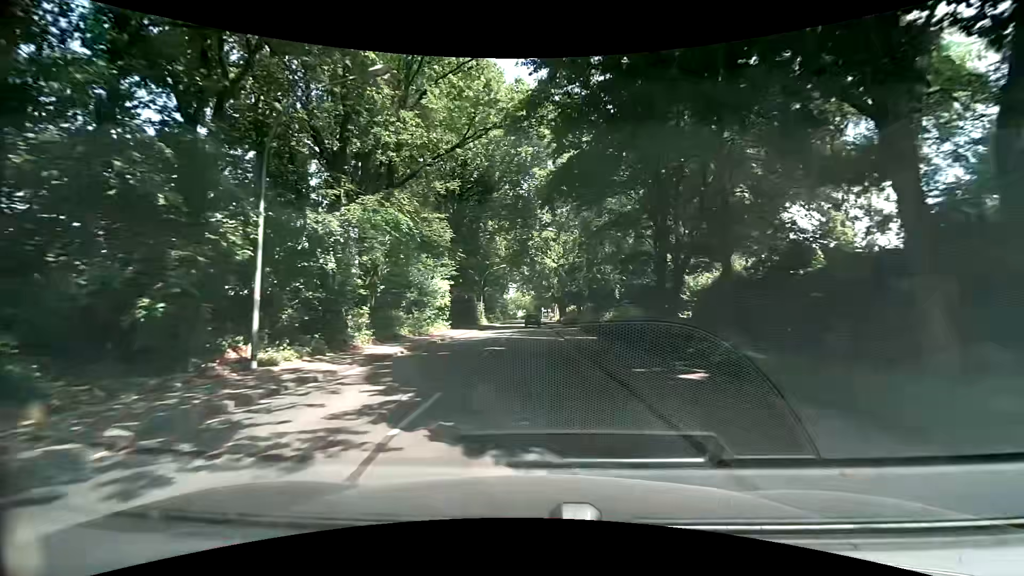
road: tertiary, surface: asphalt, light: Day
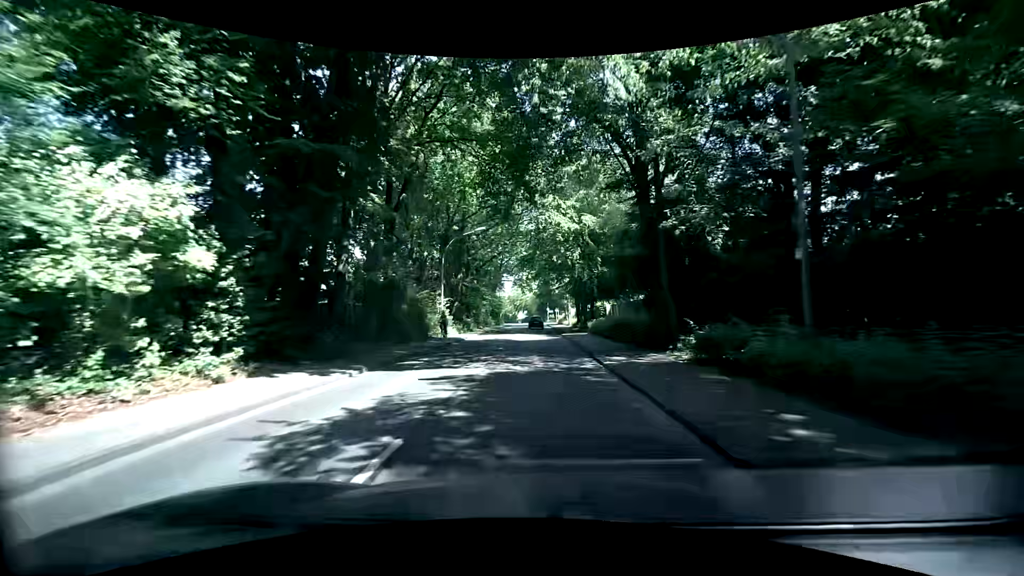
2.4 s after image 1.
(-0.3, +30.2) m; -1°
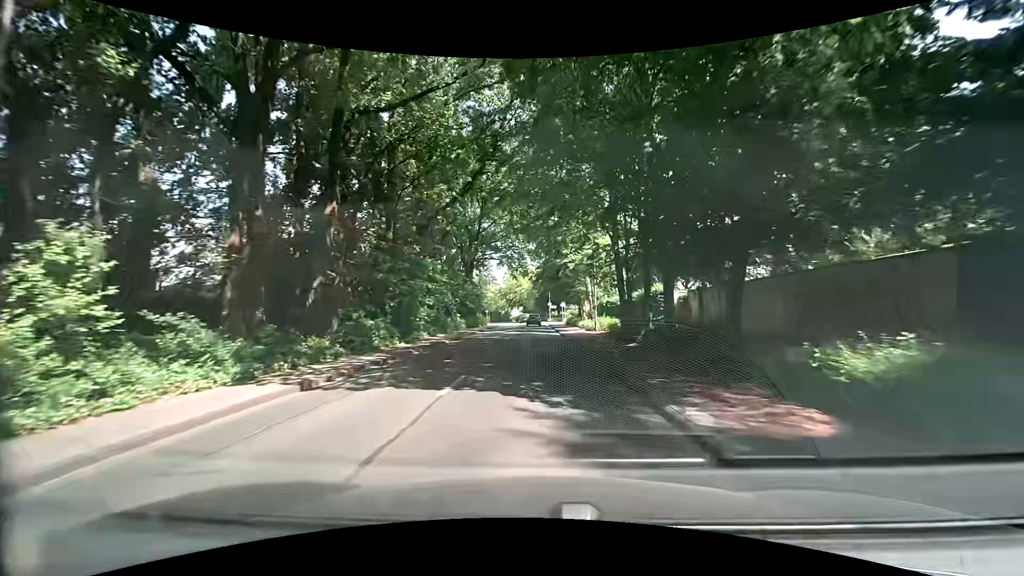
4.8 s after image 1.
(+0.4, +30.4) m; 0°
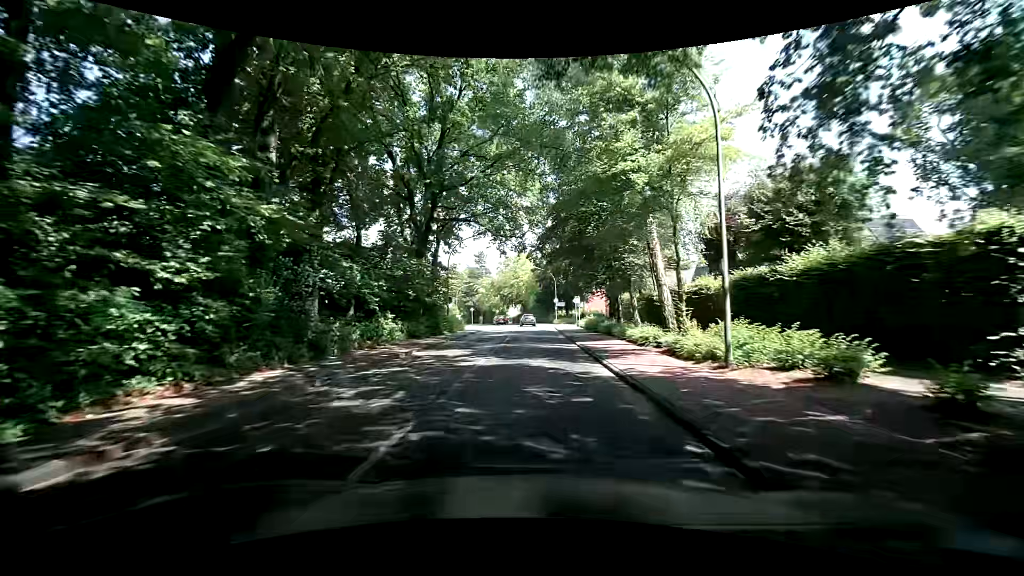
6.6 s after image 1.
(+0.2, +22.8) m; 0°
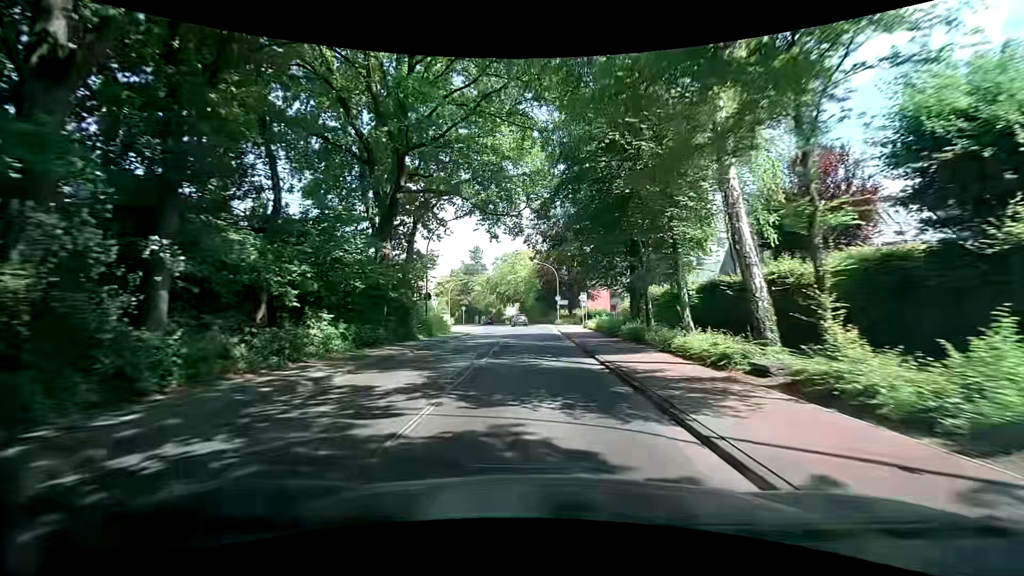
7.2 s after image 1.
(0.0, +7.6) m; 0°
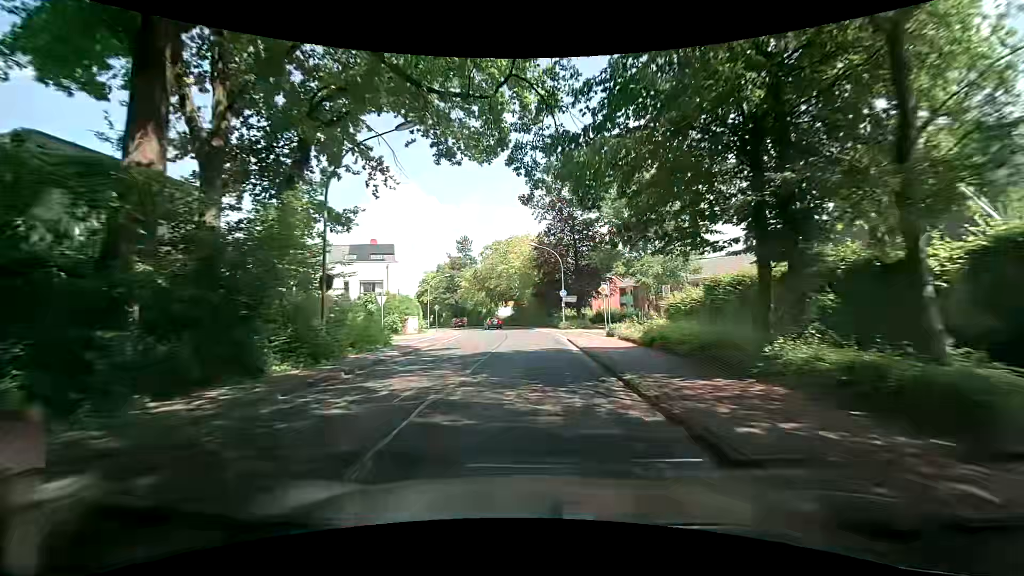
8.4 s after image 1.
(-0.1, +15.2) m; 0°
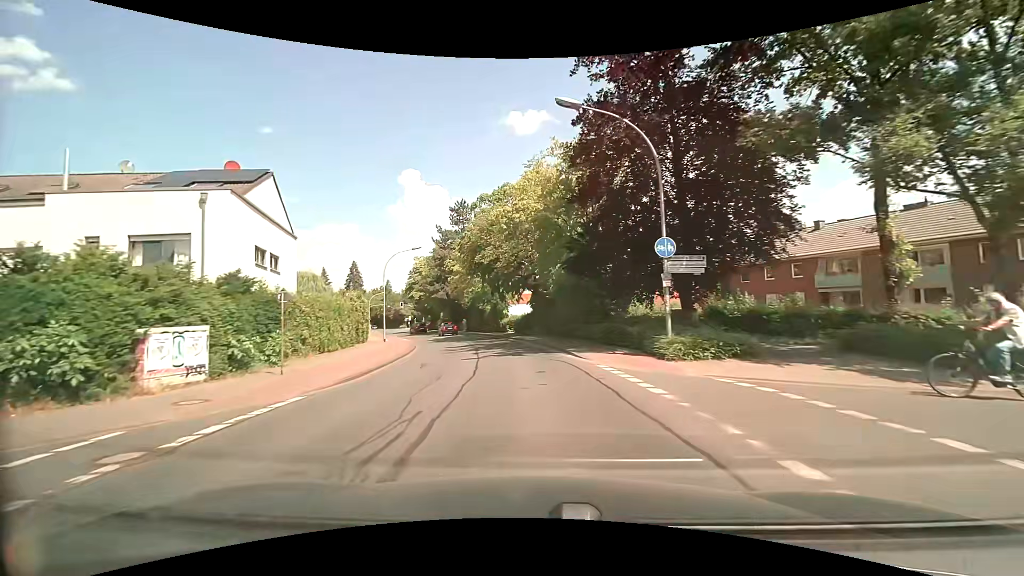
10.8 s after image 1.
(-0.4, +30.4) m; -4°
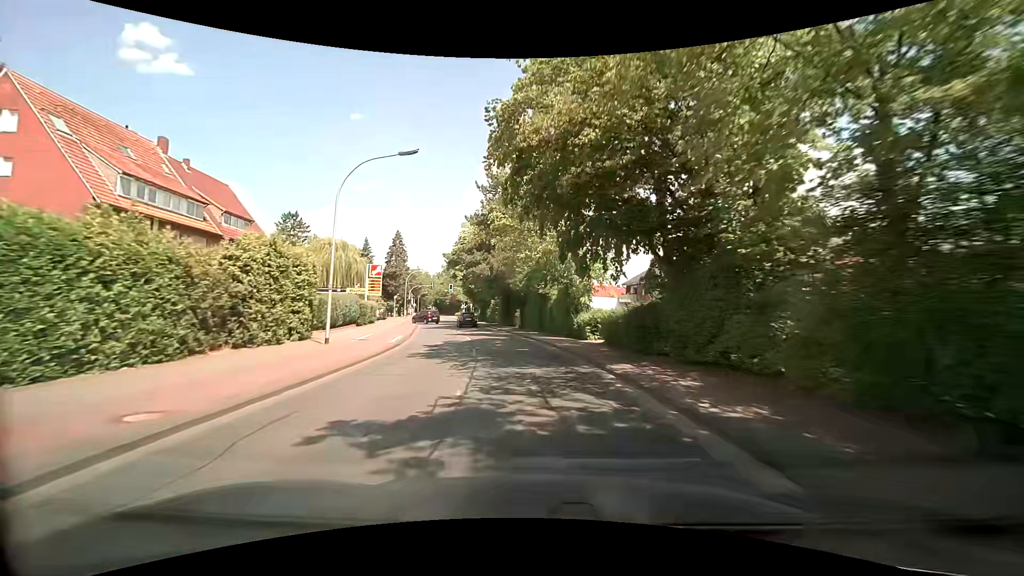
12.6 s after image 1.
(-1.4, +22.9) m; -8°
(0, +10) (-1, +20) (-2, +30) (-4, +40) (-6, +50) (-8, +59) (-10, +69) (-12, +79) (-14, +89) (-16, +98) m
